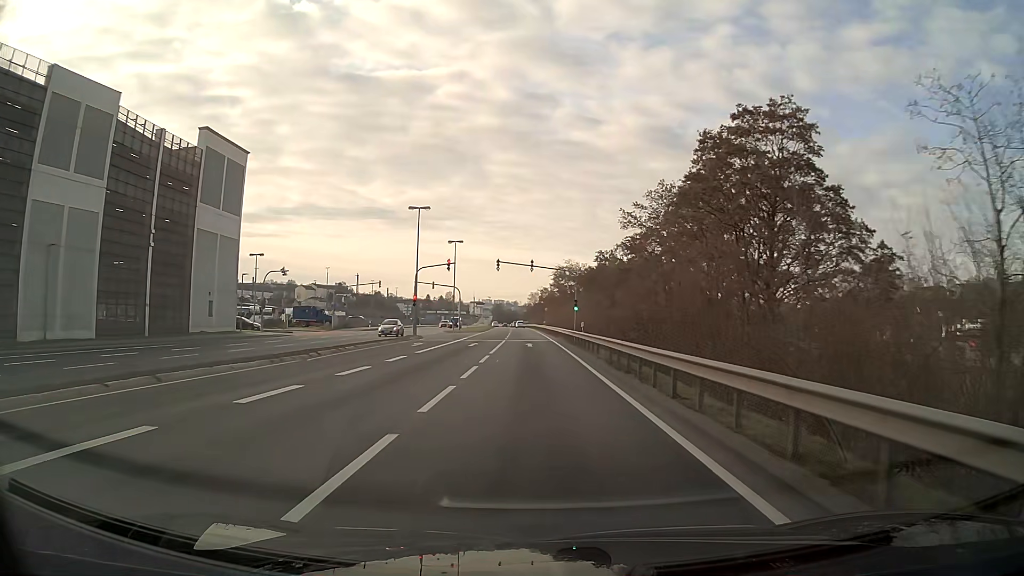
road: primary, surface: asphalt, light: Day
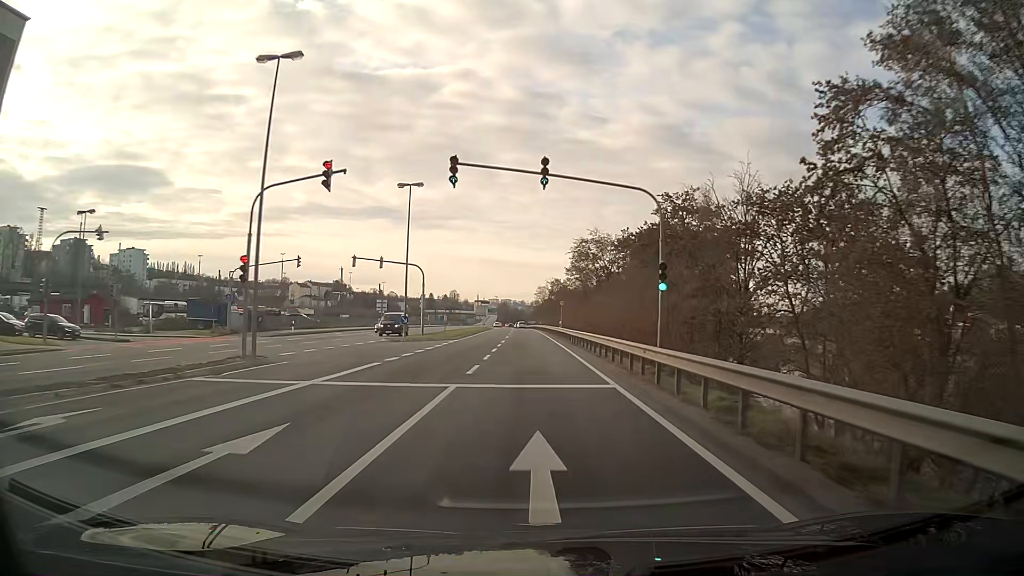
(-0.2, +32.4) m; 0°
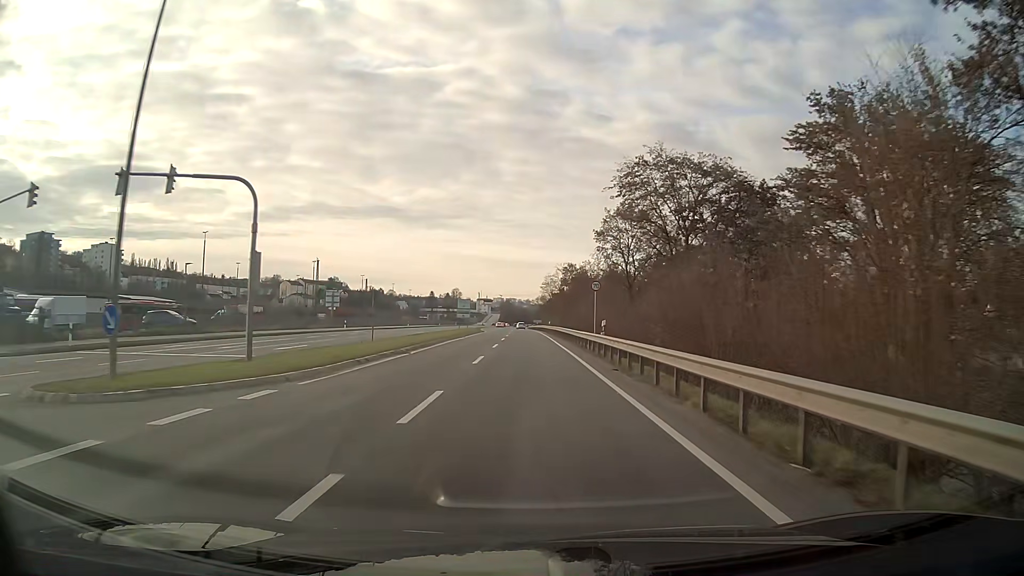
(-0.2, +32.3) m; -1°
